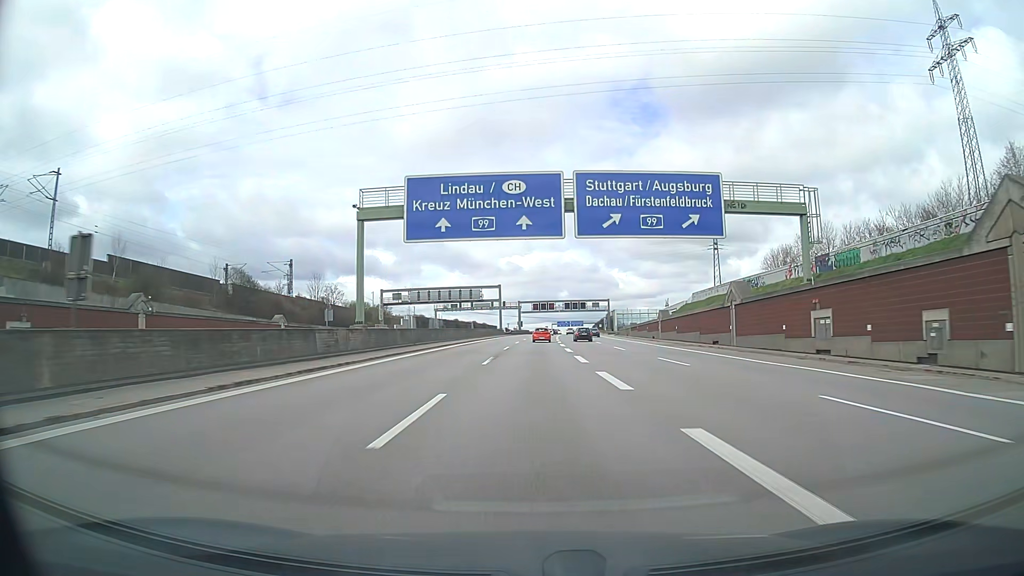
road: motorway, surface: asphalt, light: Day
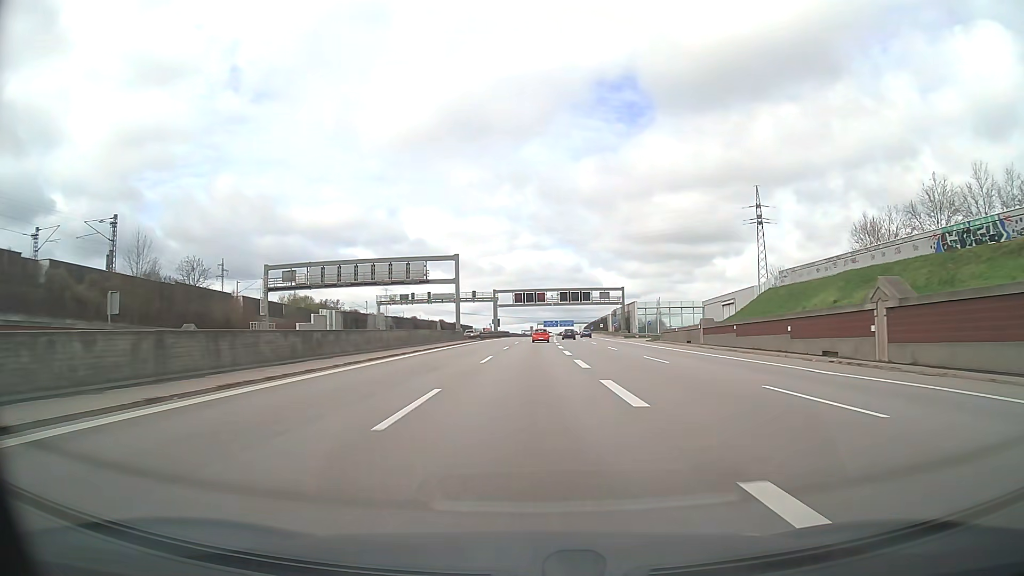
(+0.6, +51.3) m; +1°
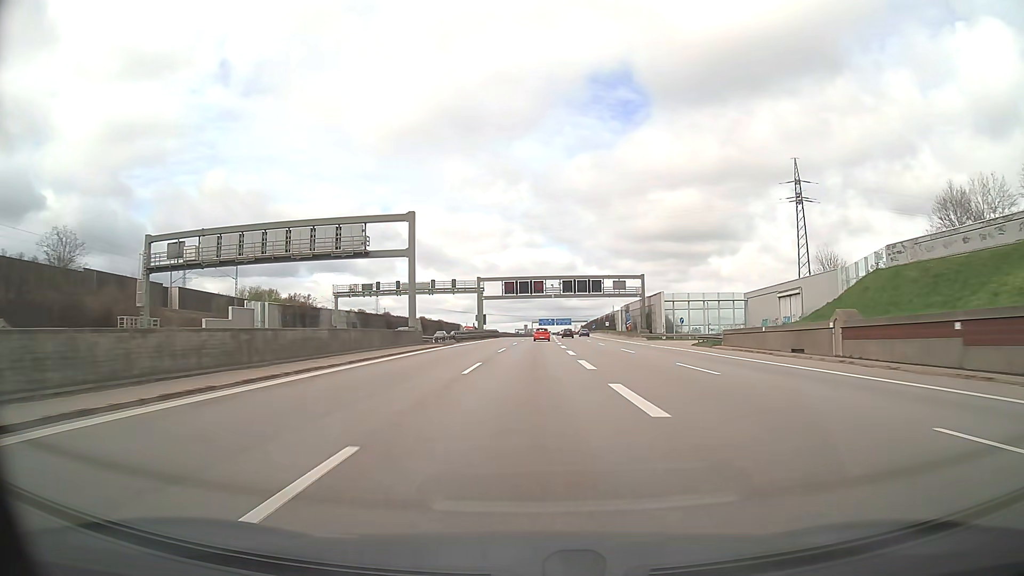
(+0.1, +25.6) m; +1°
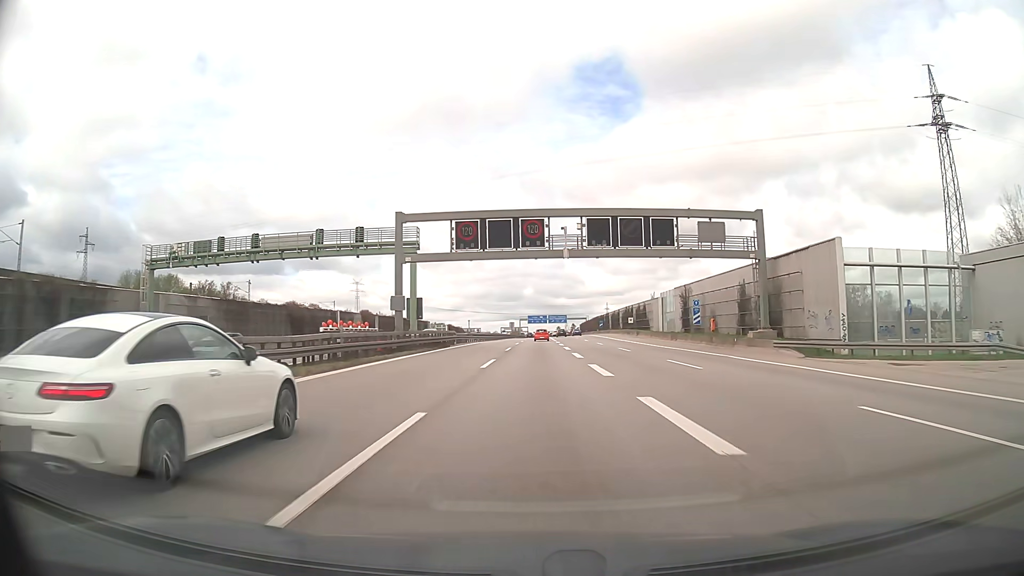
(+0.4, +51.4) m; +1°
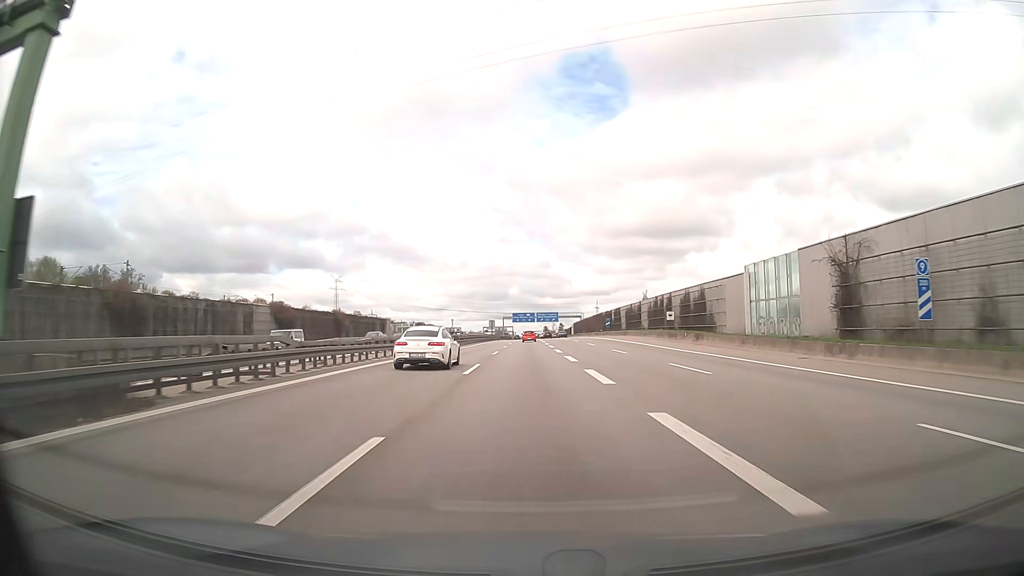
(+0.5, +38.6) m; +1°
(0, +10) (0, +20) (0, +30) (0, +40) (0, +50) (0, +60) (0, +70) (0, +80) (0, +90) (0, +100) m
